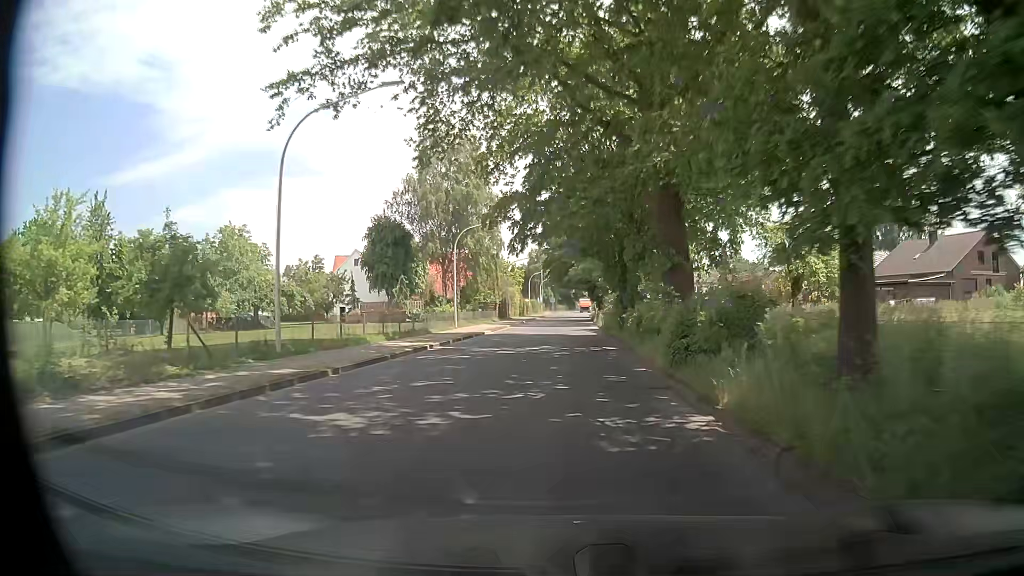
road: tertiary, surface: asphalt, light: Day
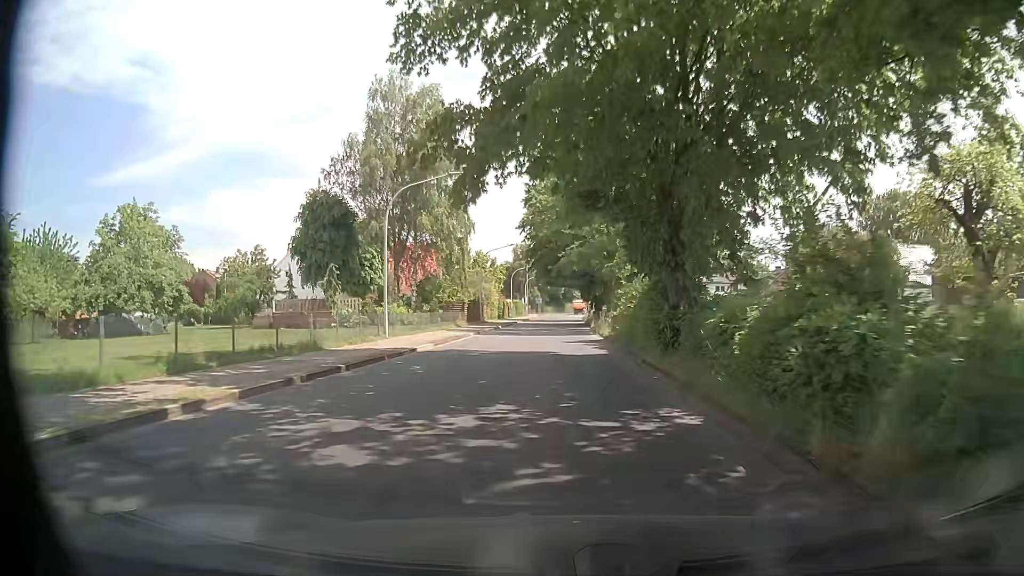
(+0.1, +16.1) m; +1°
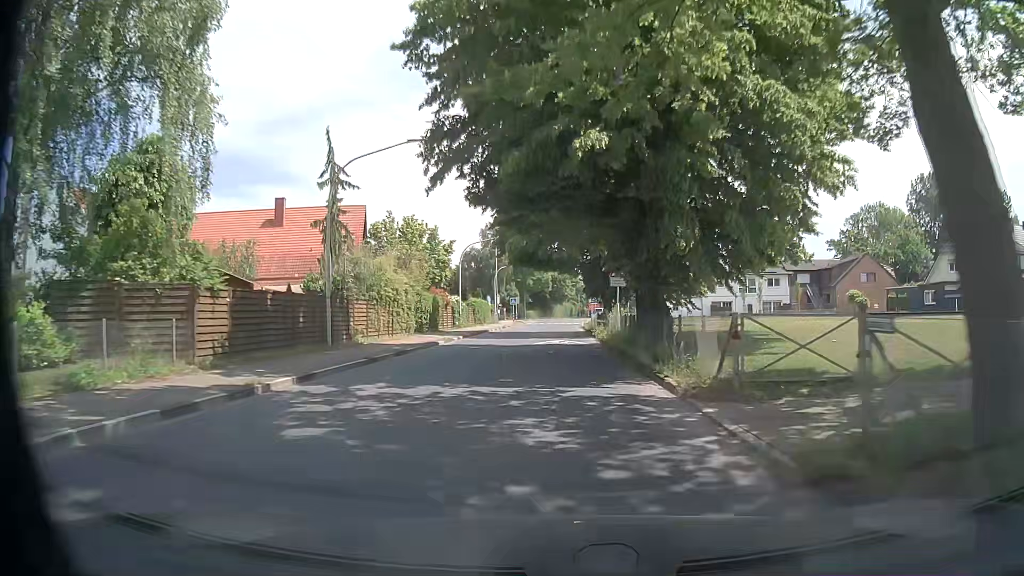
(+0.4, +40.2) m; +1°
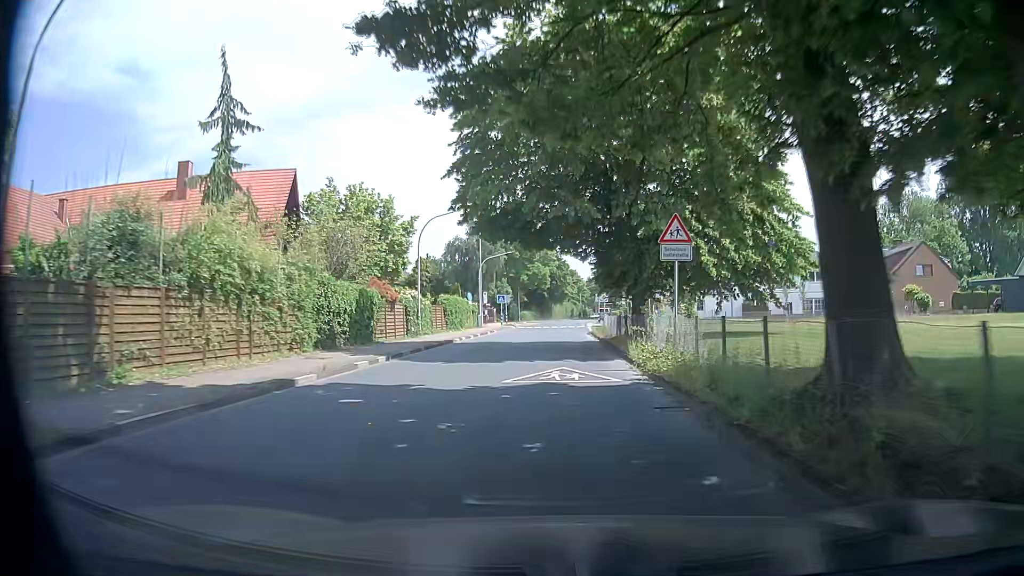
(-0.1, +16.1) m; 0°
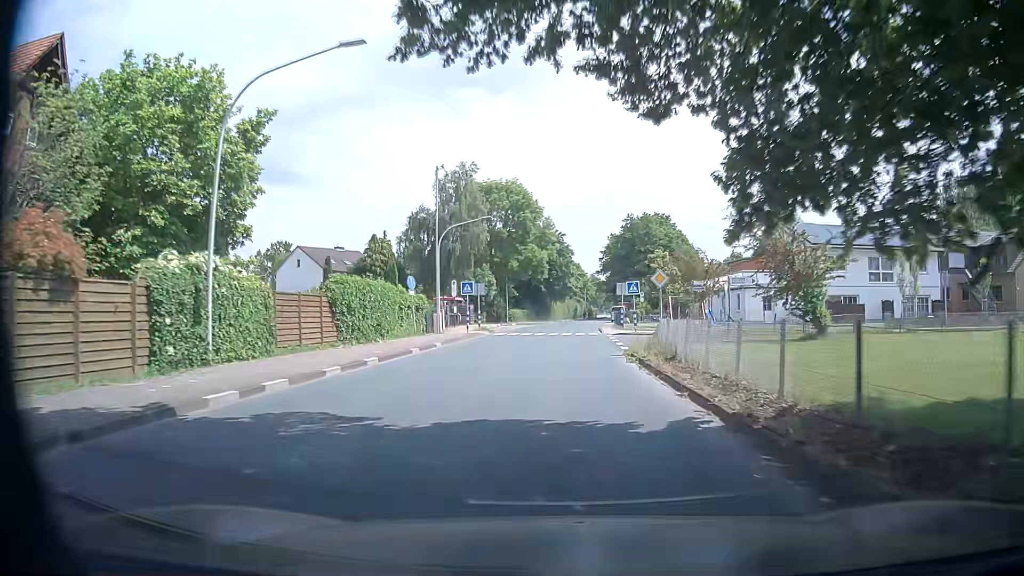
(-0.1, +24.2) m; -1°
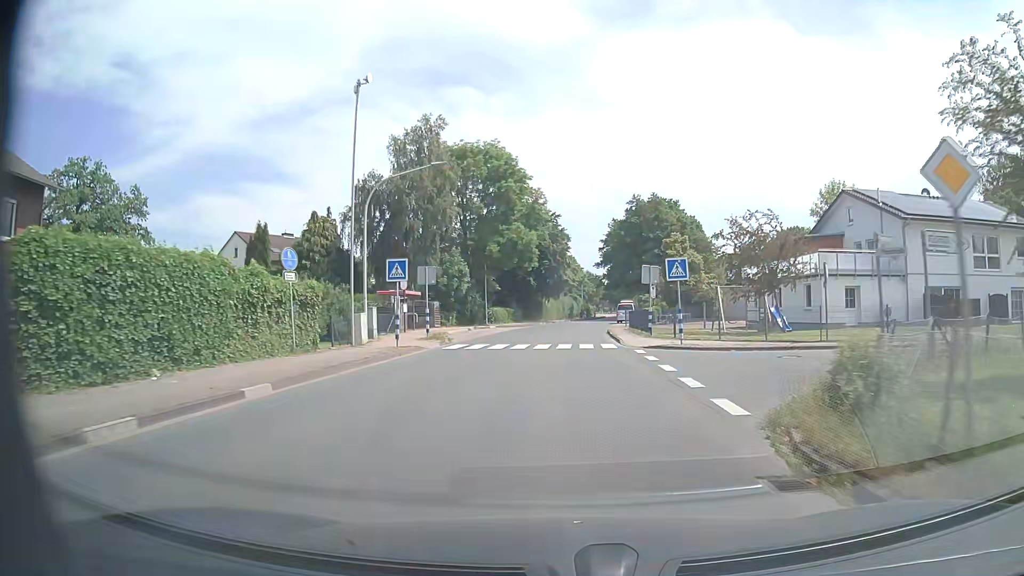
(+0.3, +16.1) m; +1°
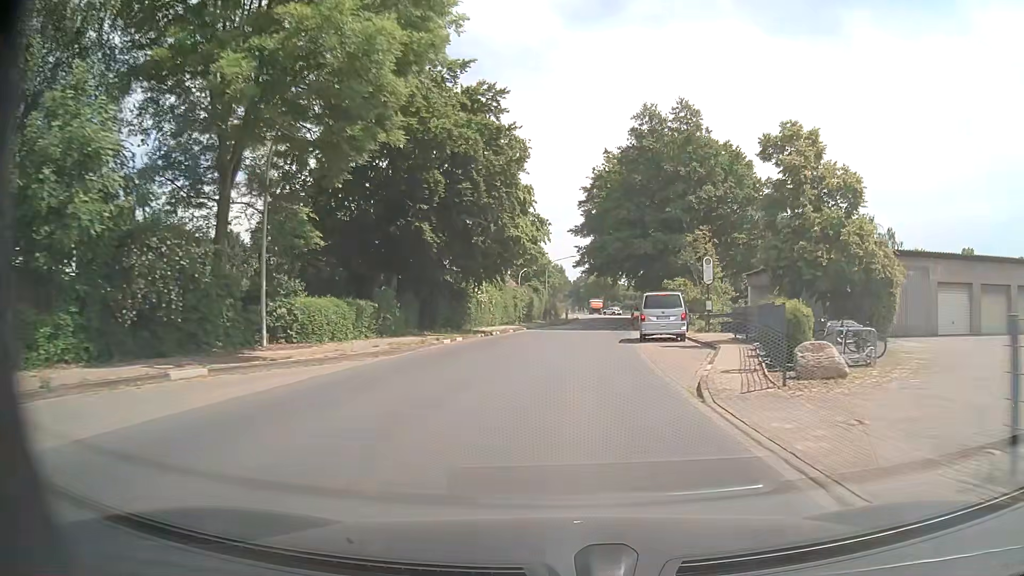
(+1.1, +40.2) m; +4°
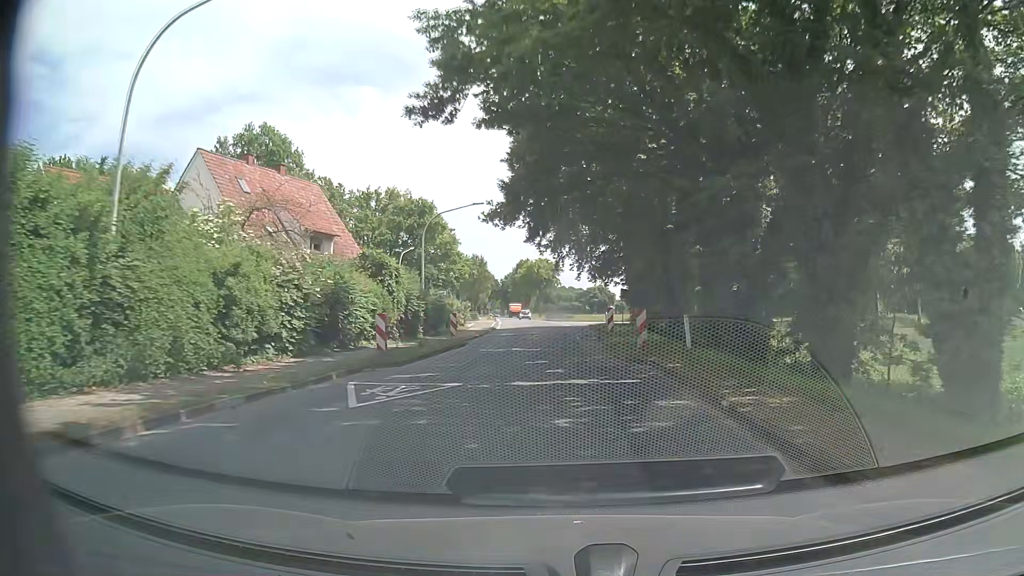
(+2.1, +40.2) m; +5°
(0, +10) (0, +20) (0, +30) (0, +40) (0, +50) (-1, +60) (-1, +70) (-2, +80) (-3, +90) (-4, +100) m
